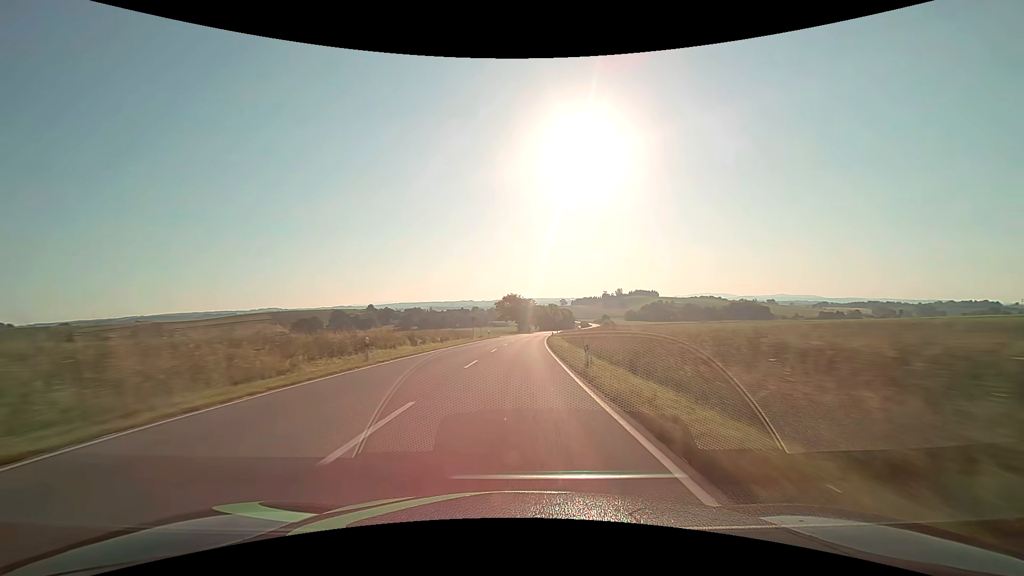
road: secondary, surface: asphalt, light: Day
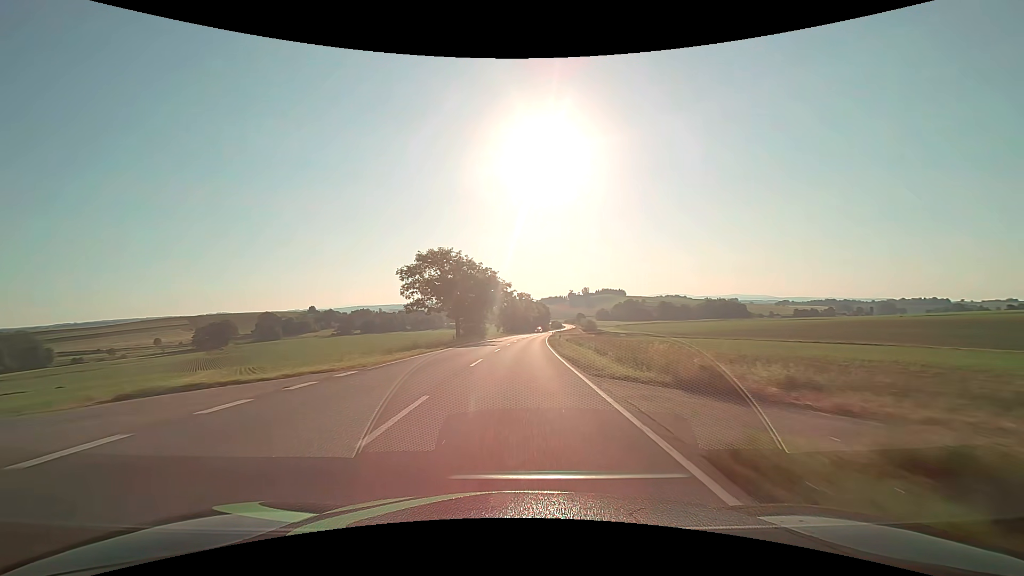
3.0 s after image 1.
(+2.8, +79.0) m; +4°
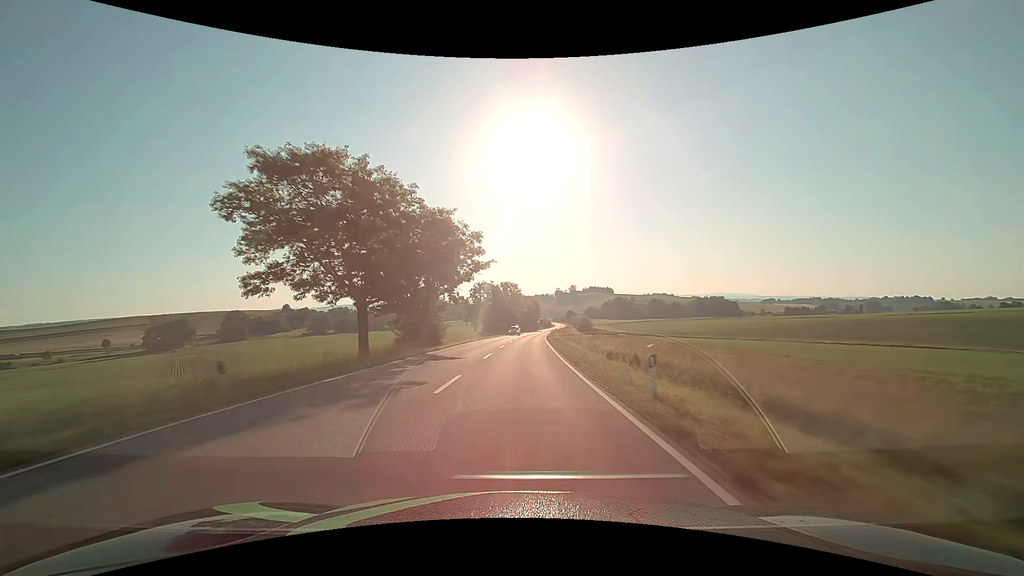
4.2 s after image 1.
(+0.5, +31.6) m; +2°
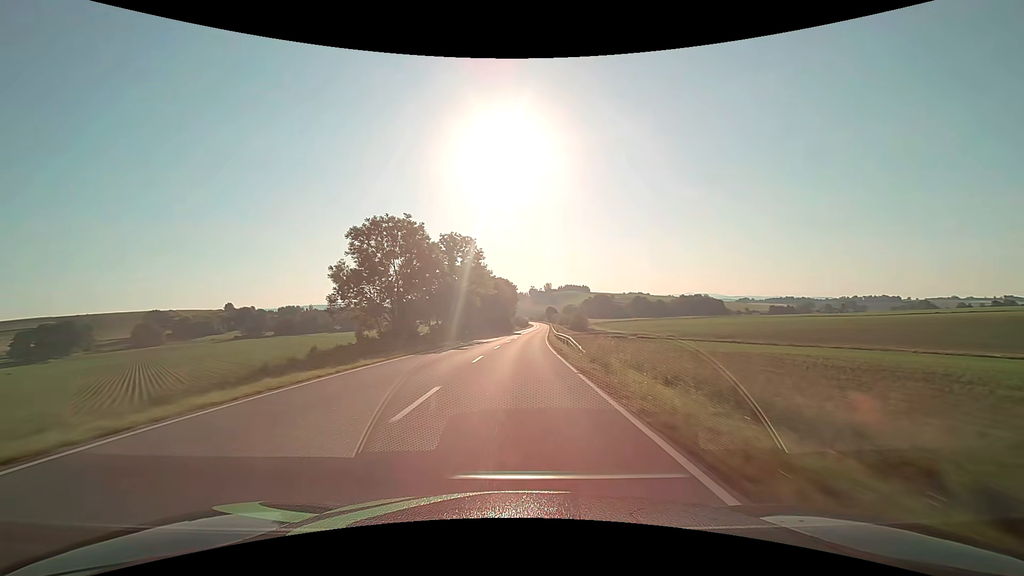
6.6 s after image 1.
(+1.8, +63.2) m; +3°
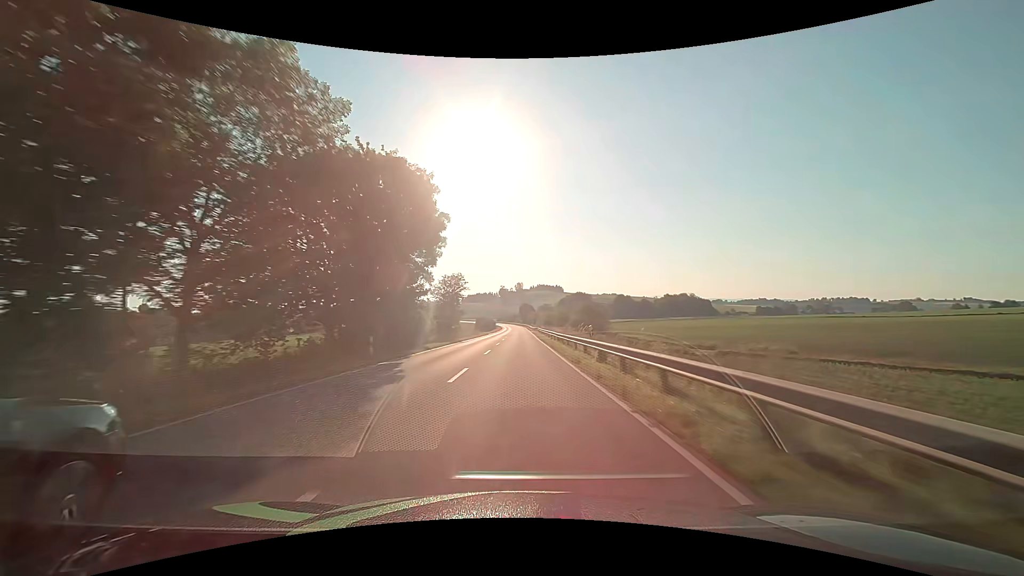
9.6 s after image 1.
(+2.9, +78.9) m; +4°
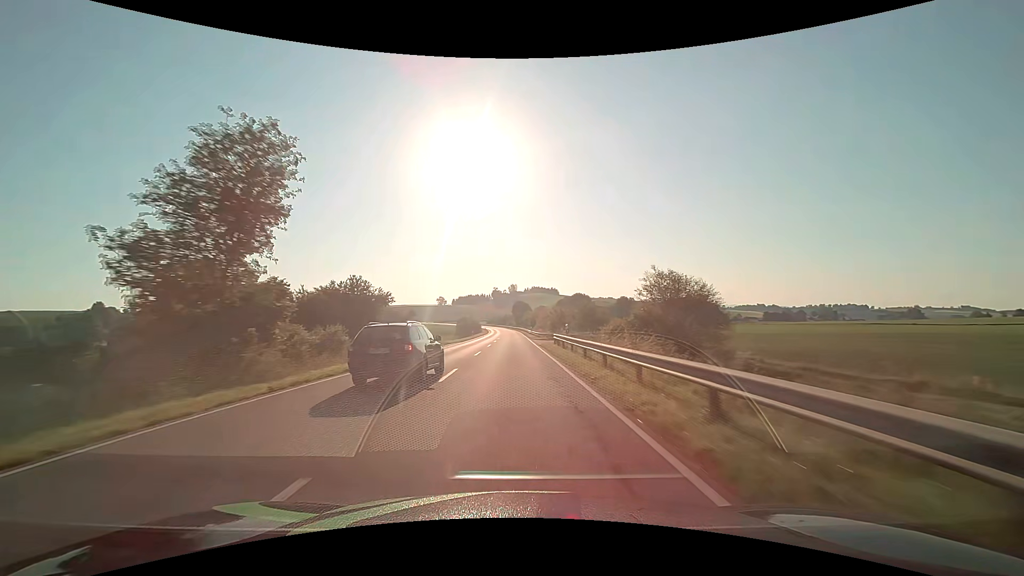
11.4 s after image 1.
(+0.3, +47.4) m; +1°
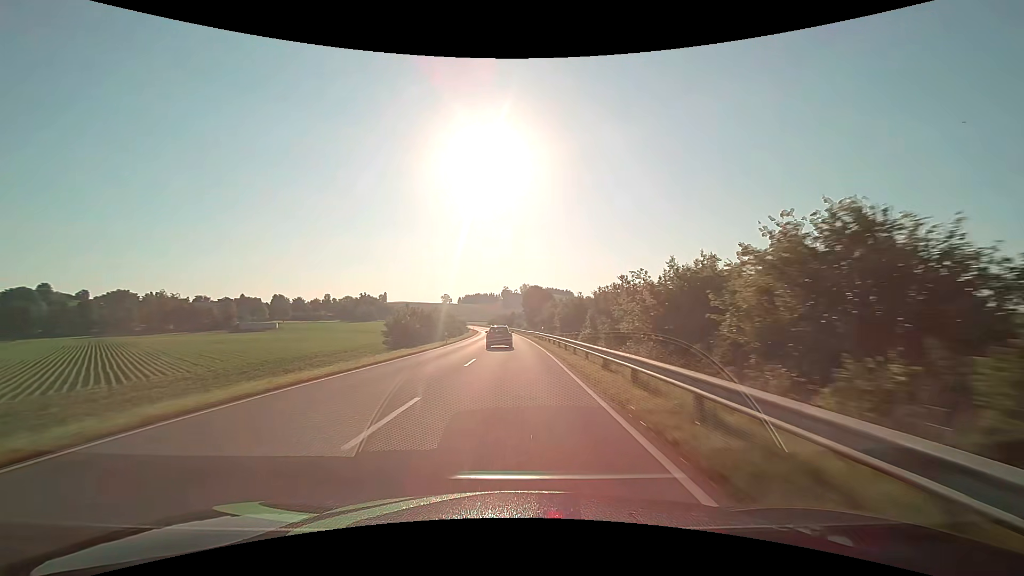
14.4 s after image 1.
(-0.6, +79.0) m; -1°
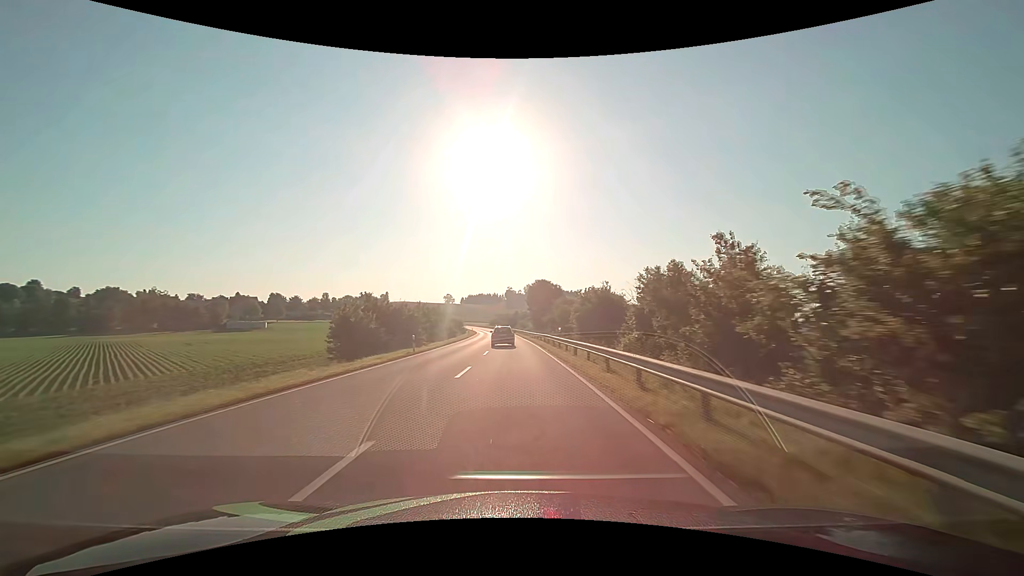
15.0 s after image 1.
(-0.1, +15.8) m; -1°
(0, +10) (0, +20) (0, +30) (0, +40) (-1, +50) (-1, +60) (-1, +70) (-2, +80) (-2, +90) (-3, +100) m
